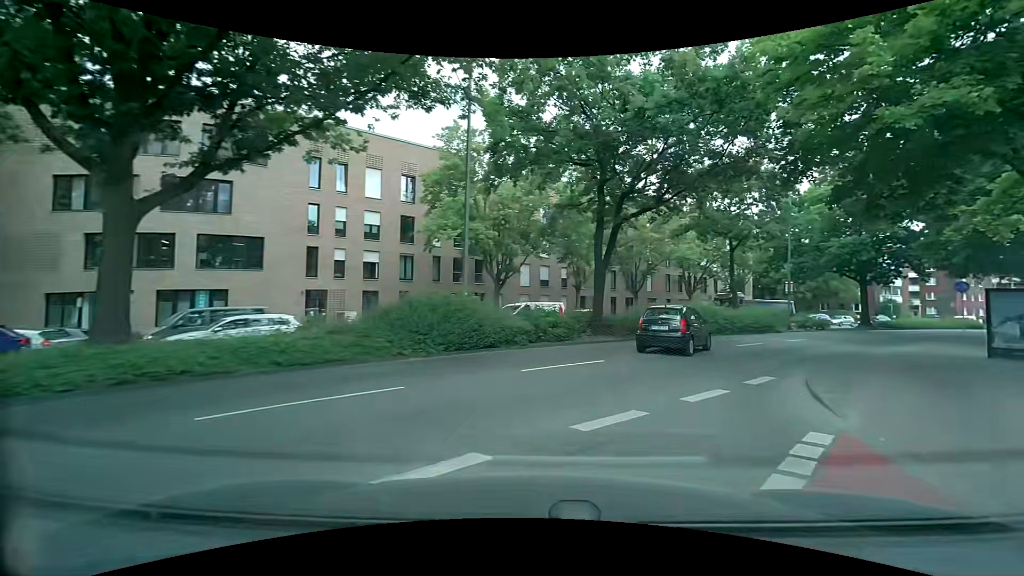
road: secondary_link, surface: asphalt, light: Day
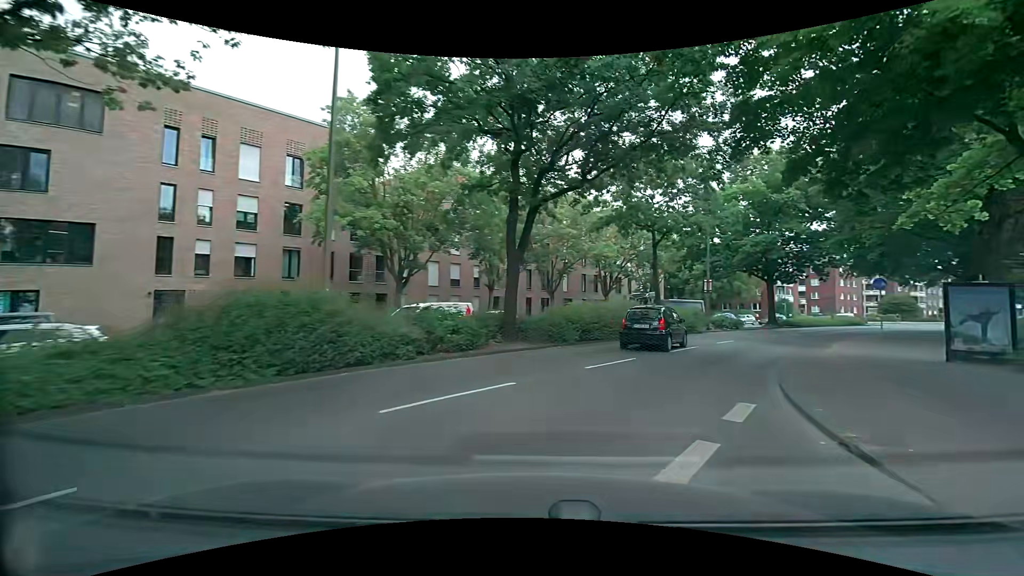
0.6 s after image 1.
(+0.4, +4.3) m; +10°
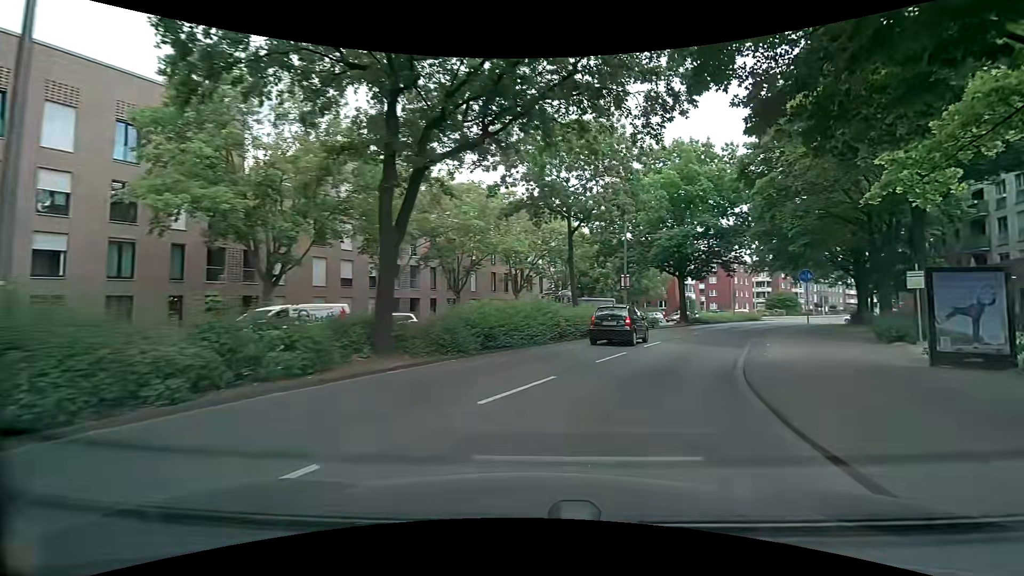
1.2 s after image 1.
(+0.5, +4.7) m; +9°
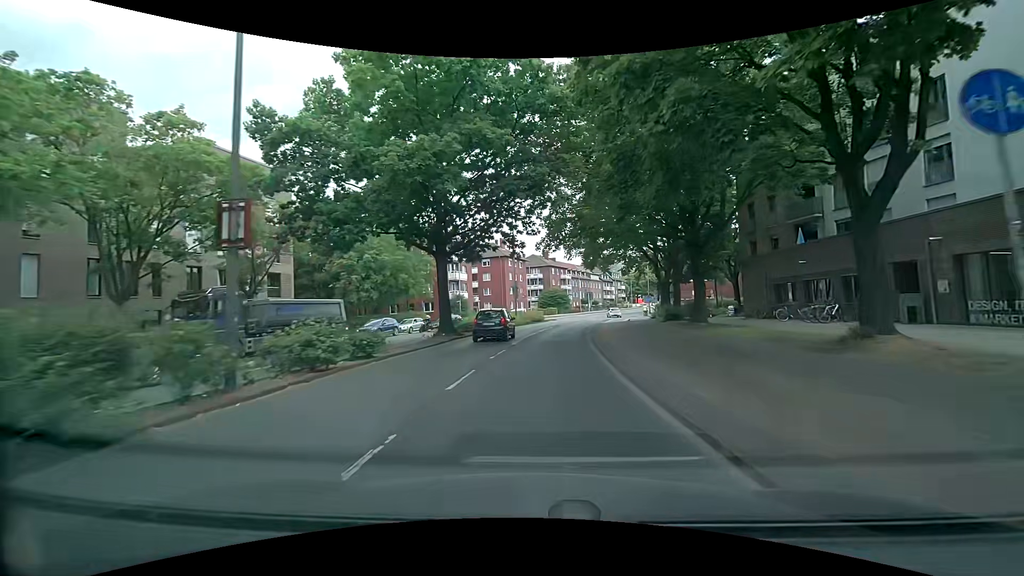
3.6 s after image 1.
(+6.5, +21.4) m; +26°
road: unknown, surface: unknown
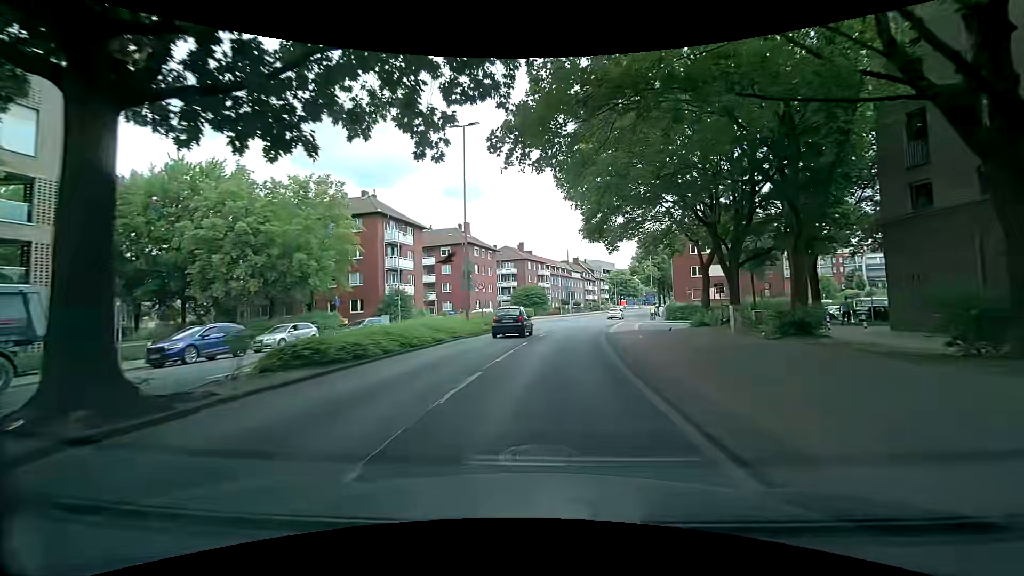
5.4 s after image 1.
(+0.4, +19.6) m; +2°
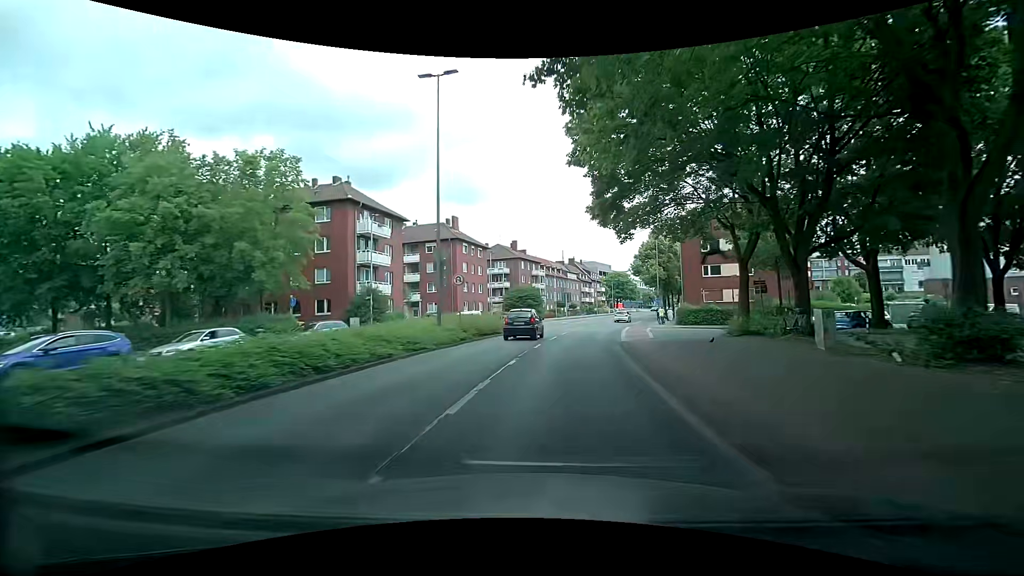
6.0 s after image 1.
(0.0, +6.7) m; 0°
